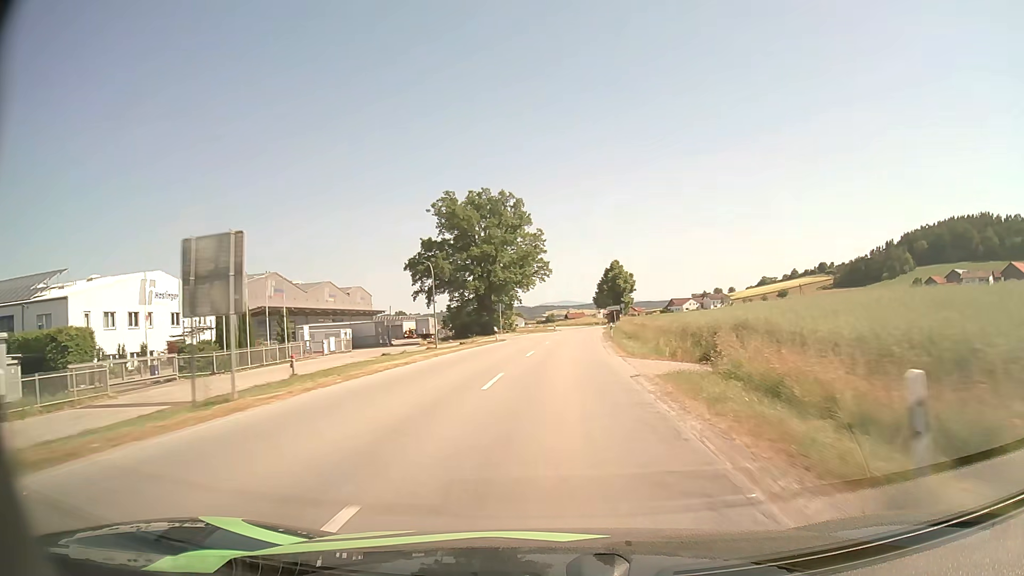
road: secondary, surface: asphalt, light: Day
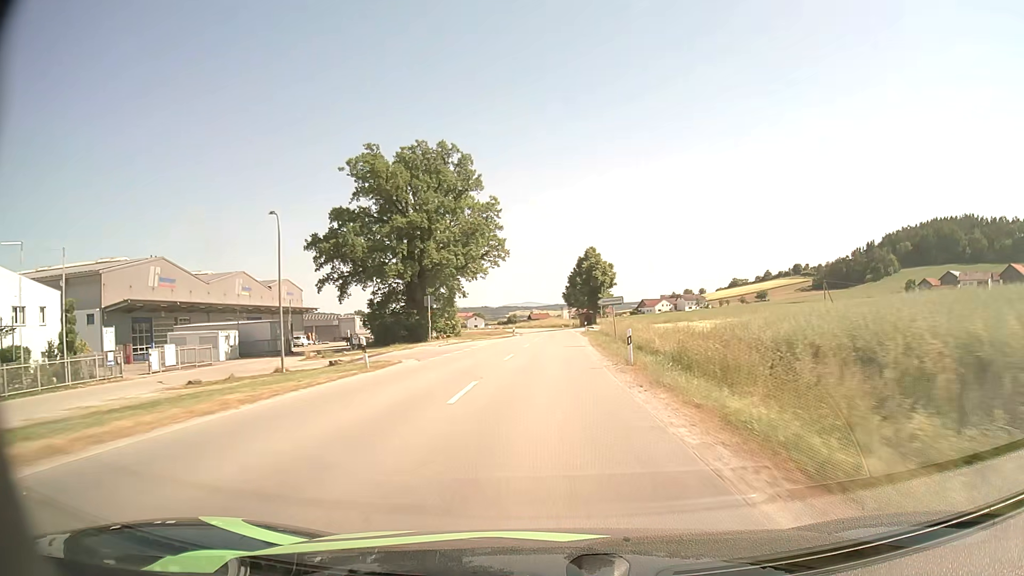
(+0.8, +25.8) m; +3°
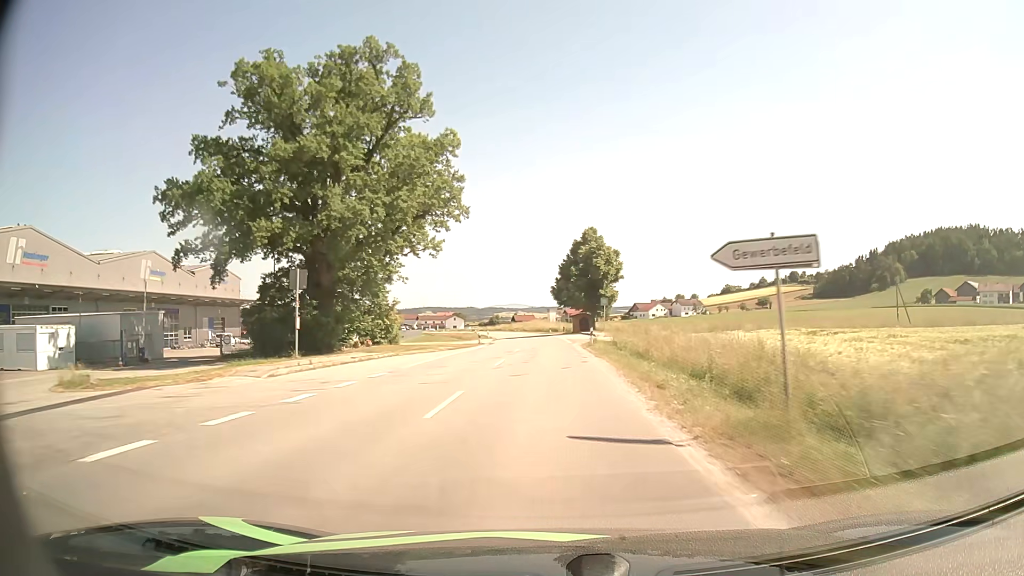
(+0.2, +25.3) m; +1°
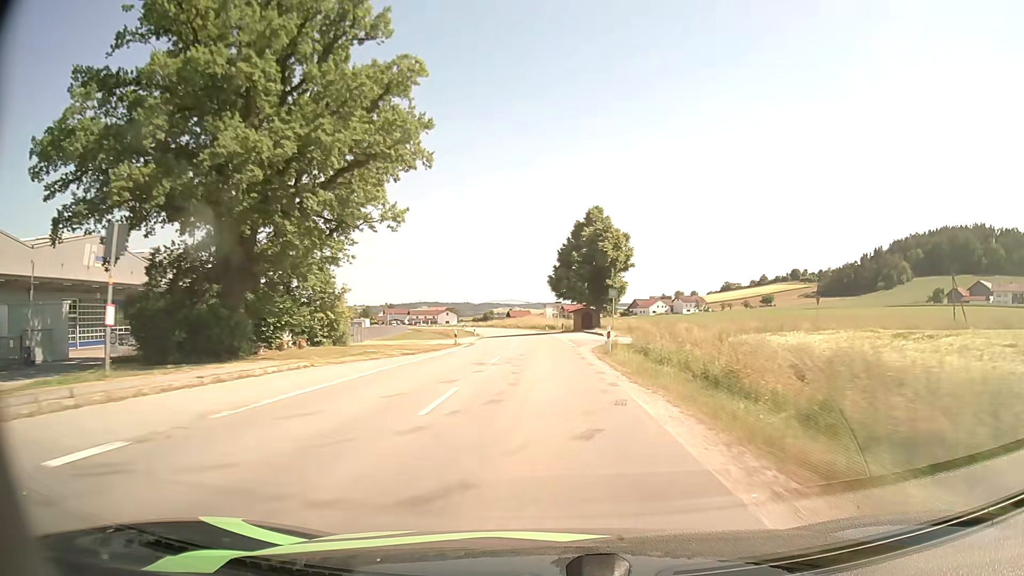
(0.0, +12.2) m; +1°
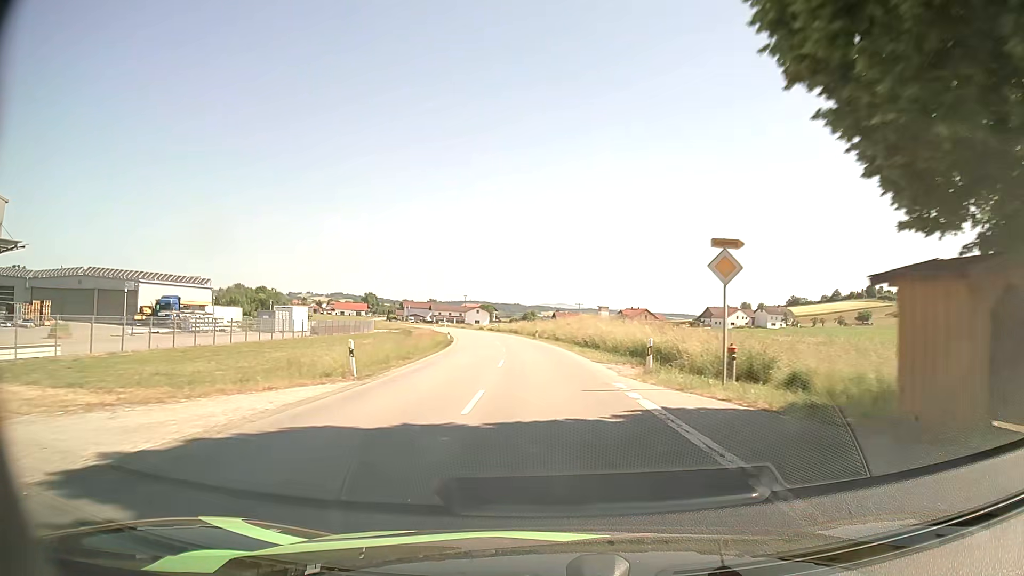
(-1.6, +58.8) m; -4°
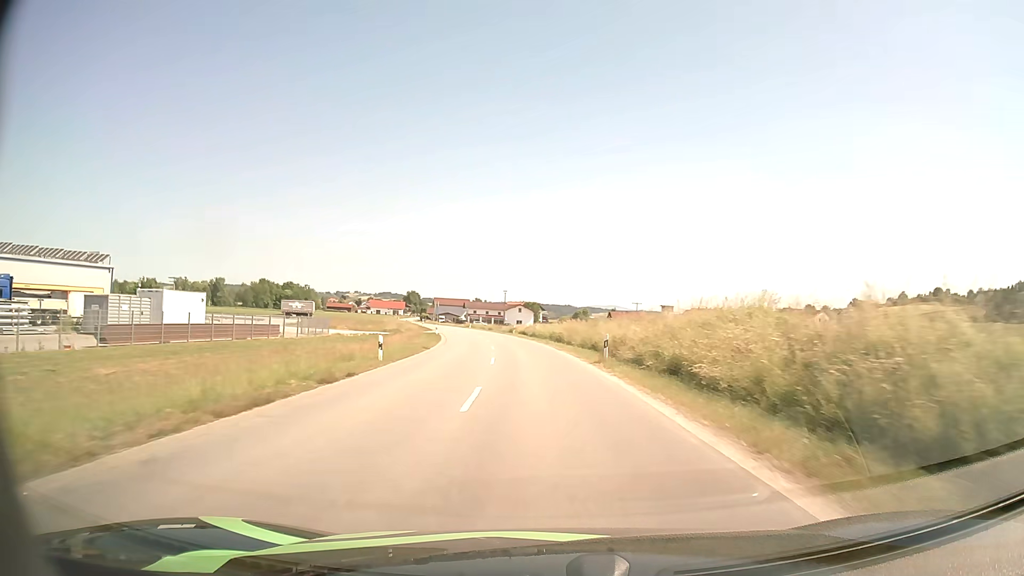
(-1.1, +36.4) m; -4°
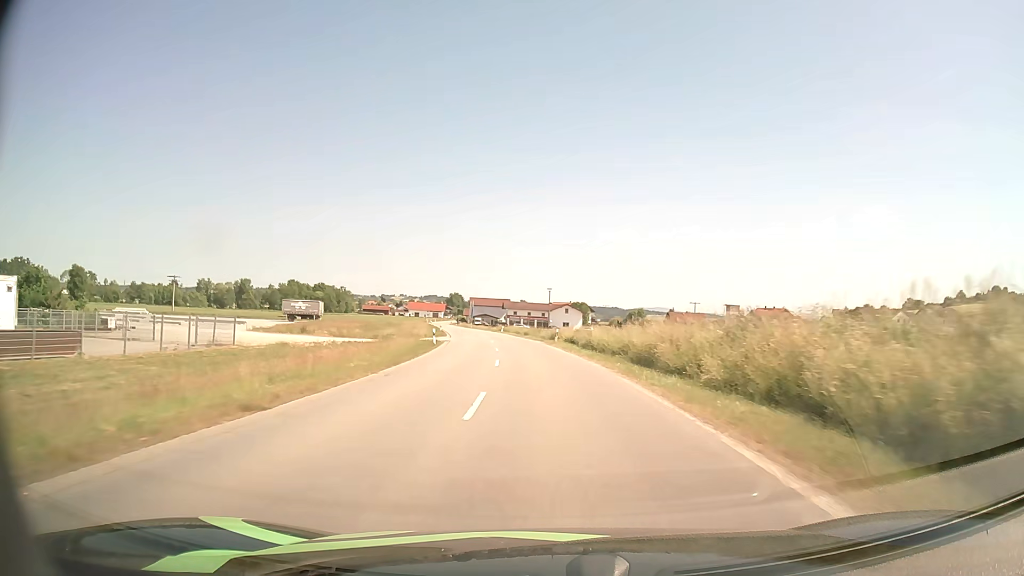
(-0.9, +24.9) m; -4°
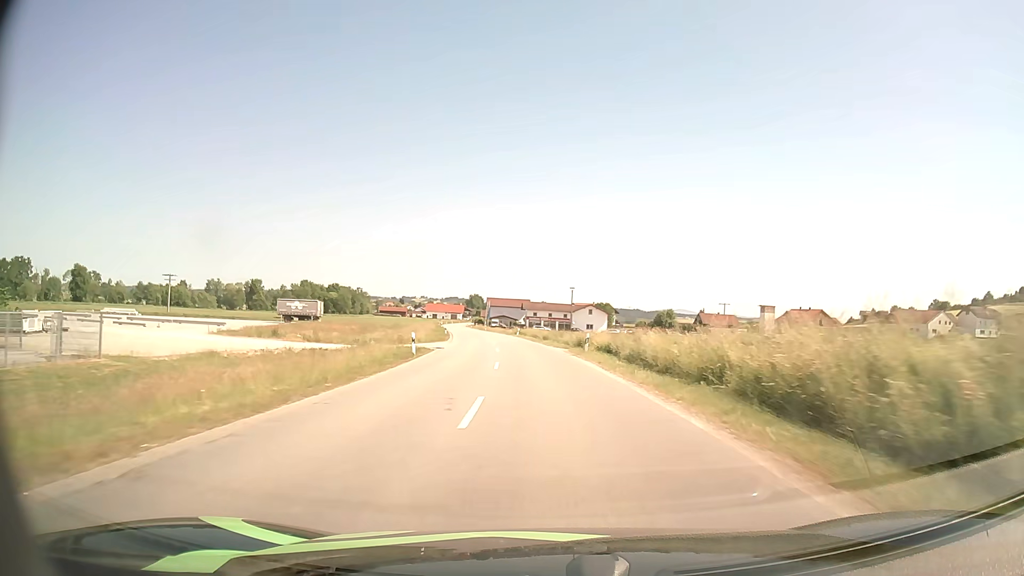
(-0.2, +12.7) m; -2°
(0, +10) (0, +20) (-1, +30) (-2, +40) (-3, +50) (-4, +60) (-6, +70) (-7, +80) (-9, +89) (-10, +99) m
